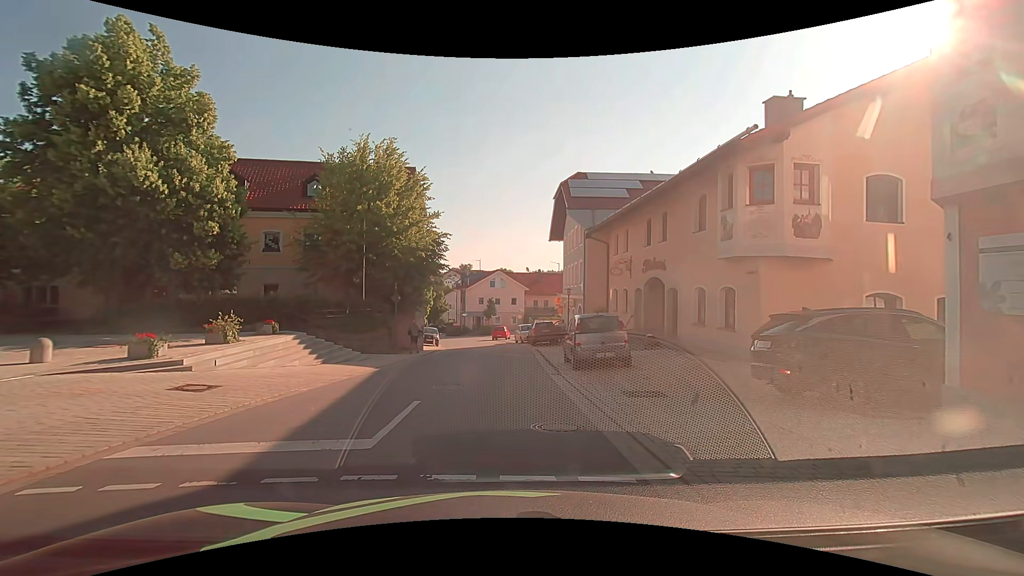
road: tertiary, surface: asphalt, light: Day
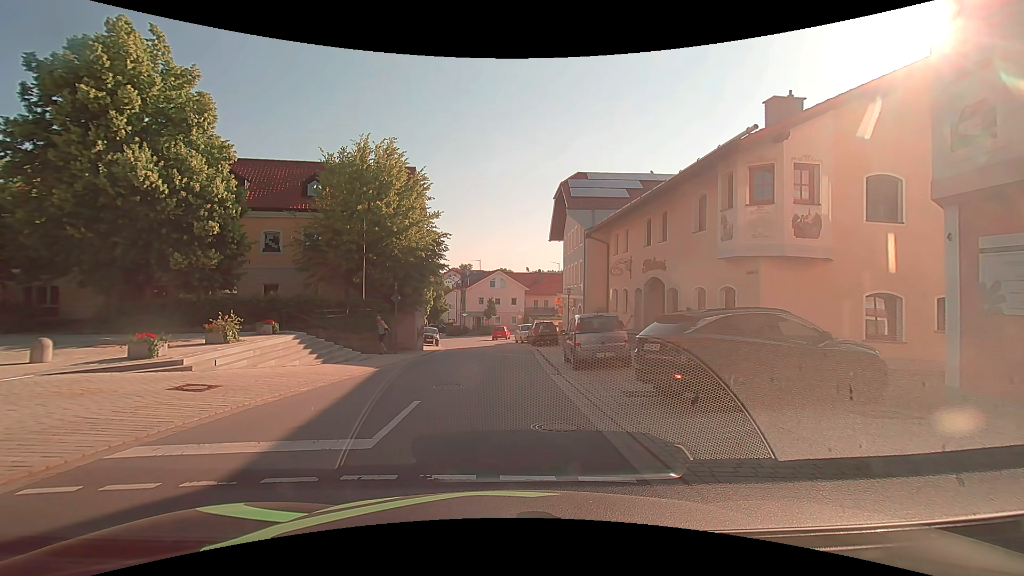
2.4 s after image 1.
(0.0, +0.1) m; 0°
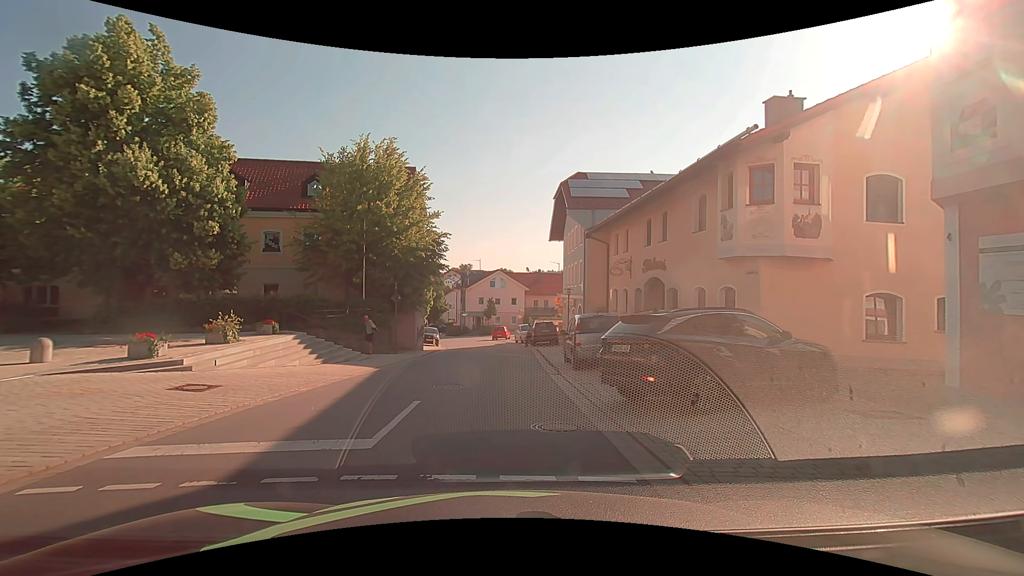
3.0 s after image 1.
(0.0, 0.0) m; 0°
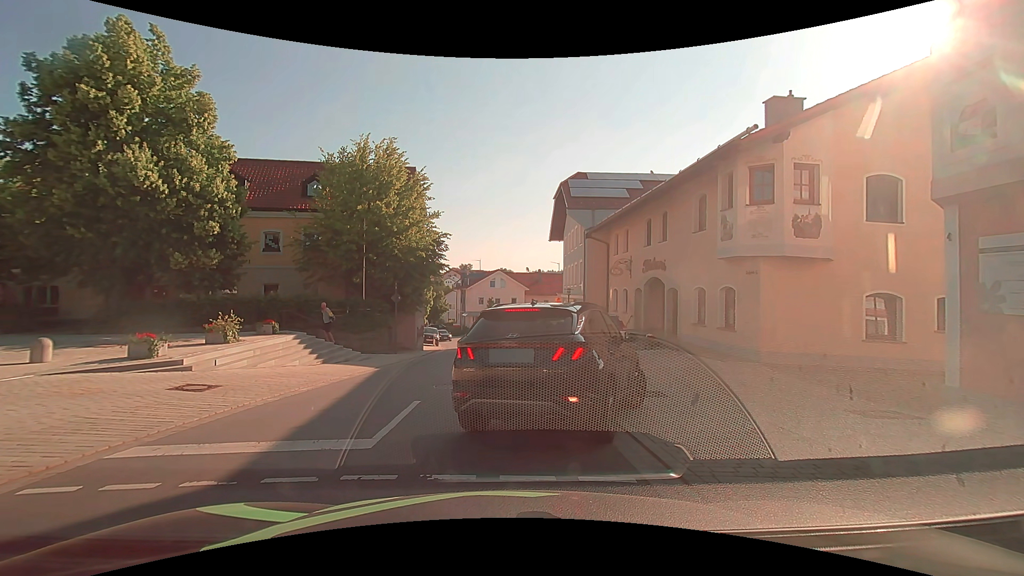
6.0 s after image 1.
(0.0, 0.0) m; 0°
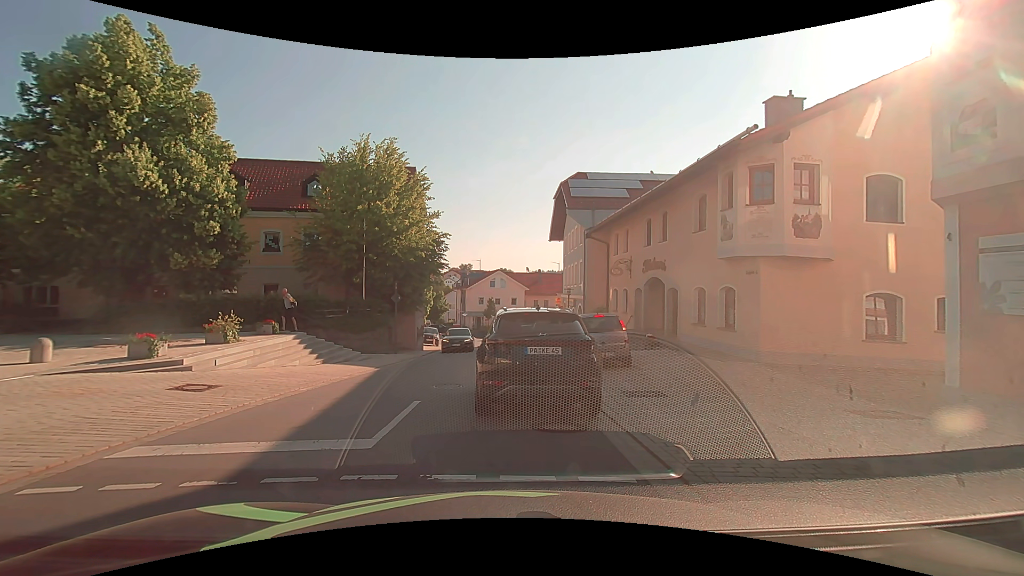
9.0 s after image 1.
(0.0, 0.0) m; 0°
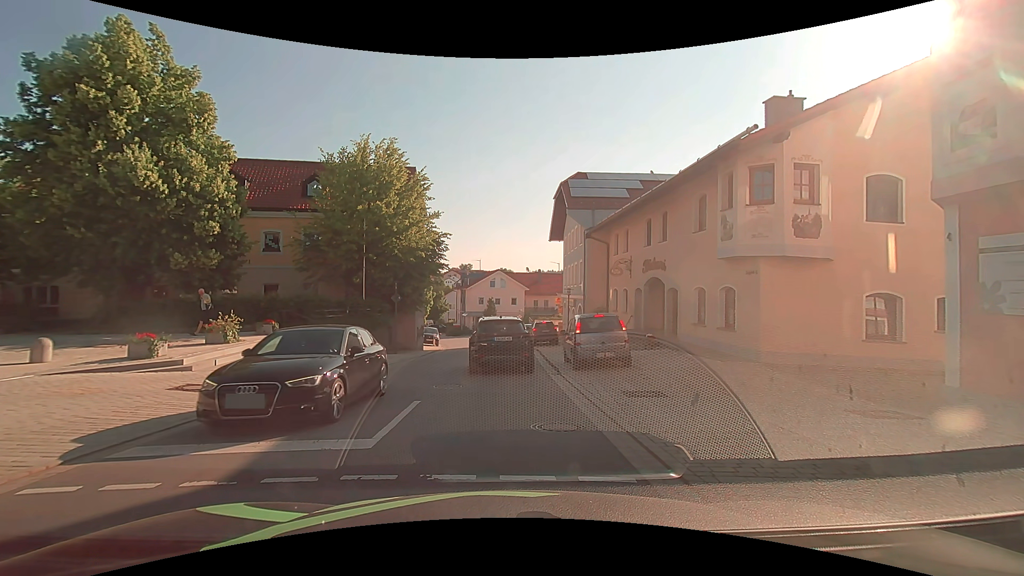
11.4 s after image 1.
(0.0, 0.0) m; 0°
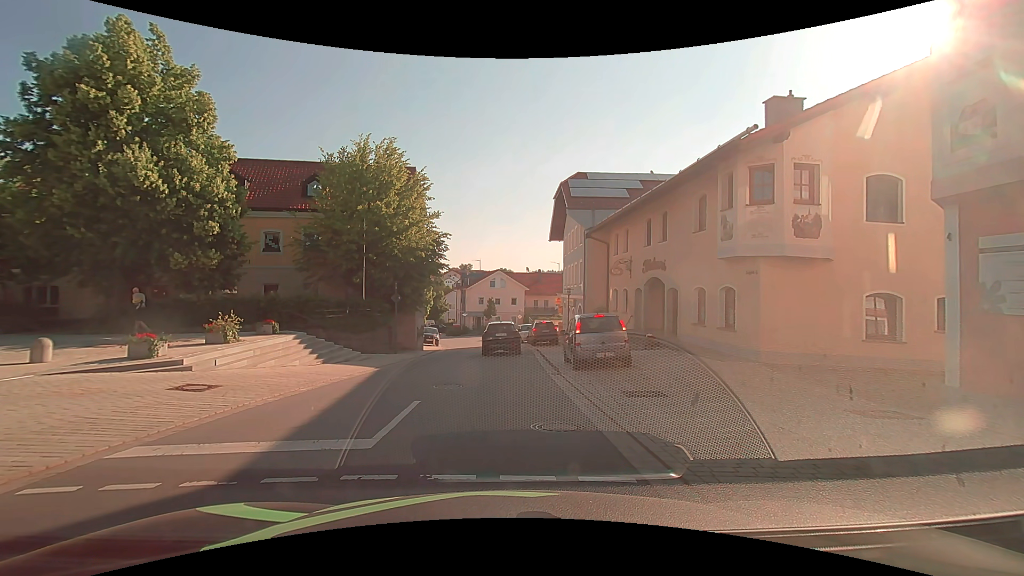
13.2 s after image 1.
(0.0, 0.0) m; 0°
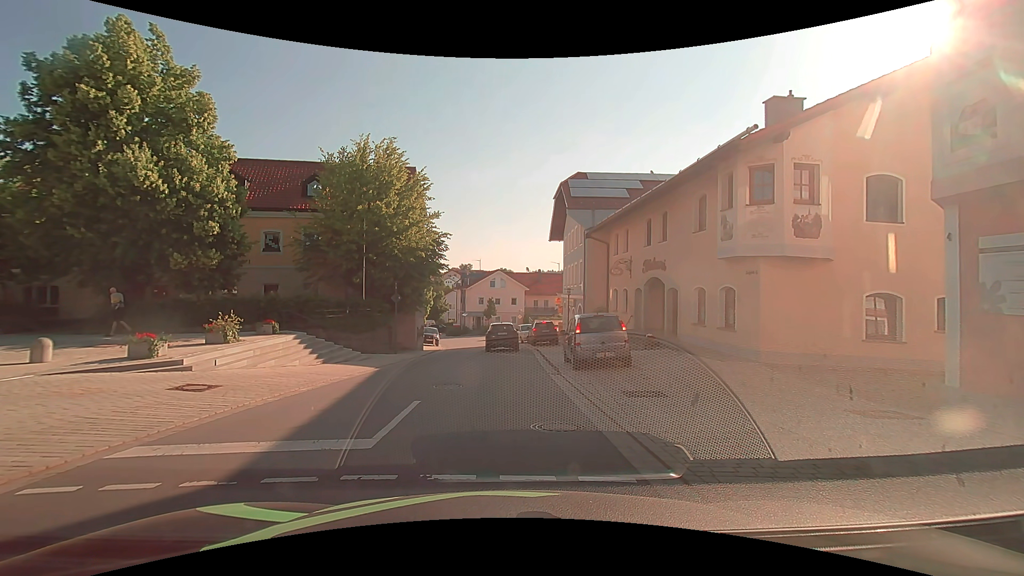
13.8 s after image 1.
(0.0, 0.0) m; 0°
